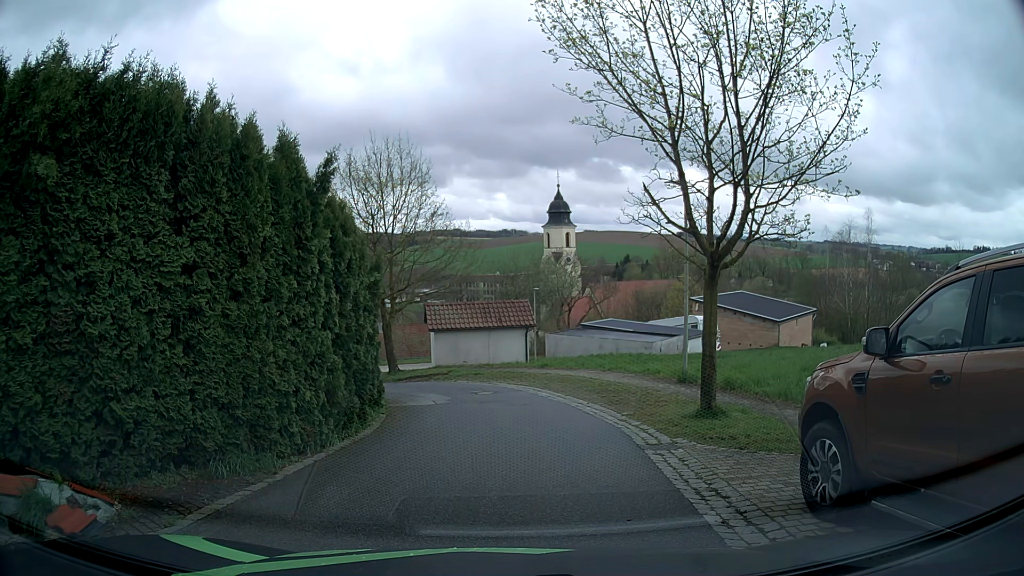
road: residential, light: Day
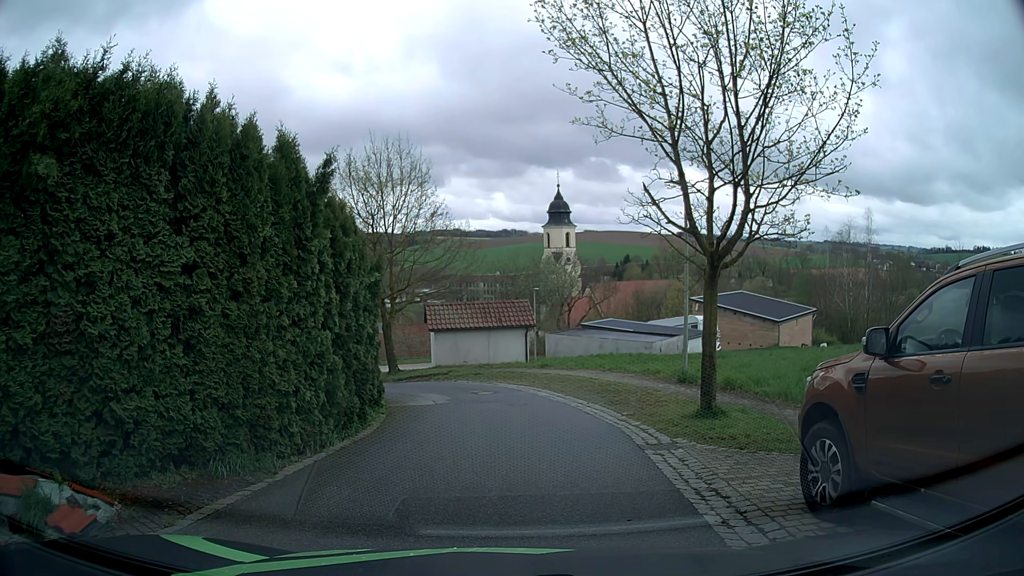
(0.0, 0.0) m; 0°
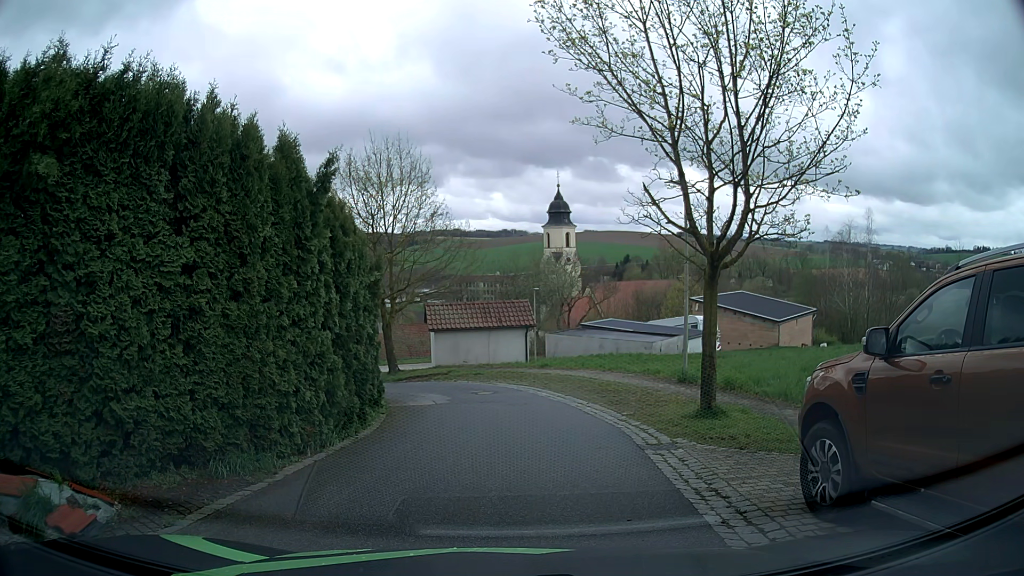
(0.0, 0.0) m; 0°
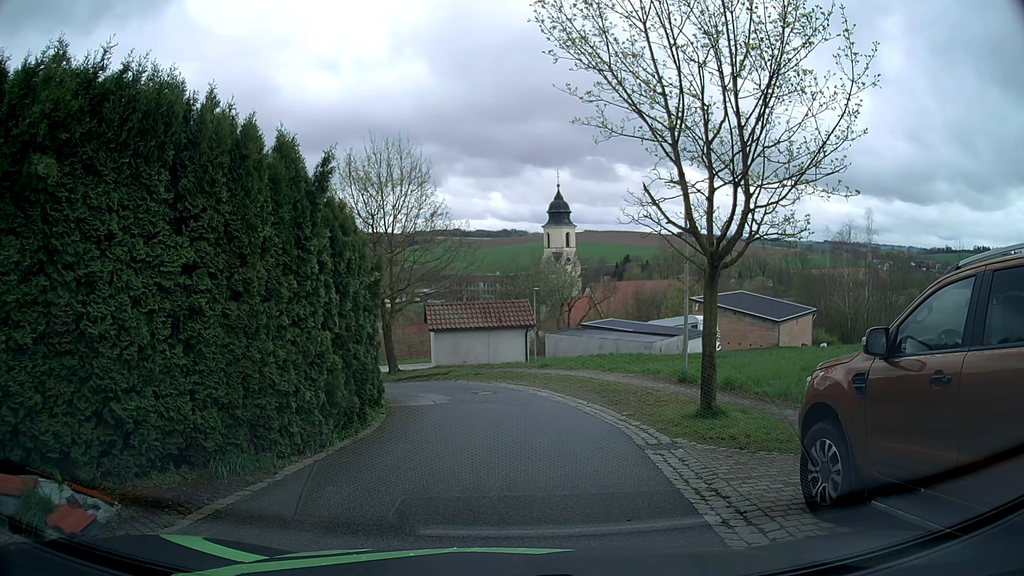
(0.0, 0.0) m; 0°
(+1, +10) (0, +20) (-7, +27) (-17, +26) (-26, +21) (-33, +15) (-41, +8) (-49, +2) (-56, -5) (-64, -12) m
